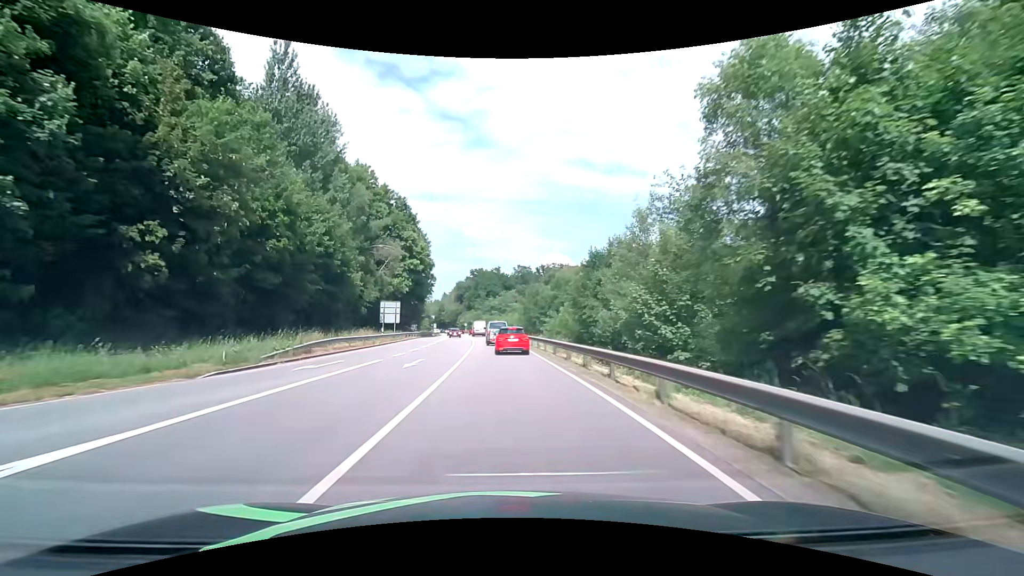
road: primary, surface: asphalt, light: Day
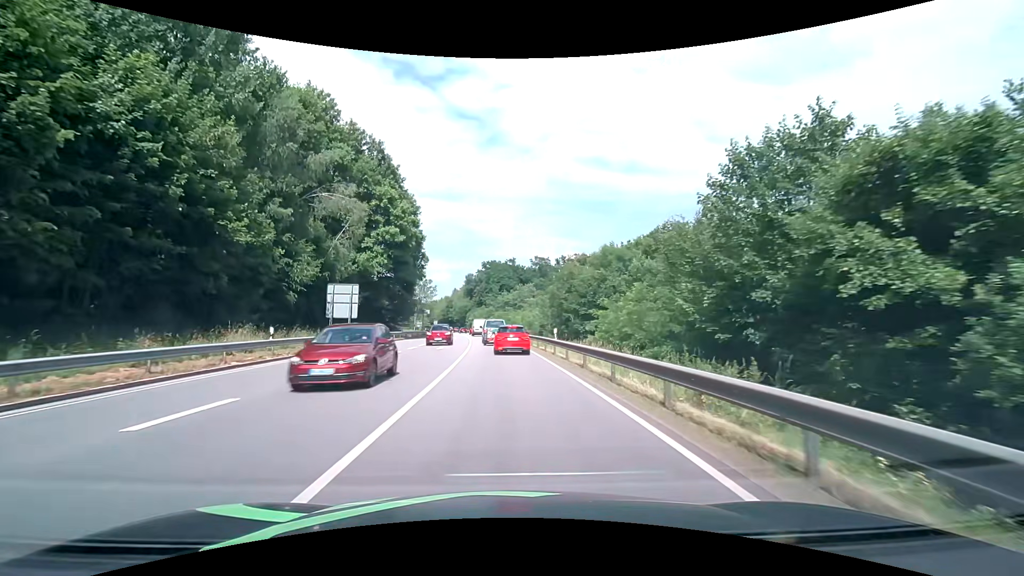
(-0.4, +24.4) m; -2°
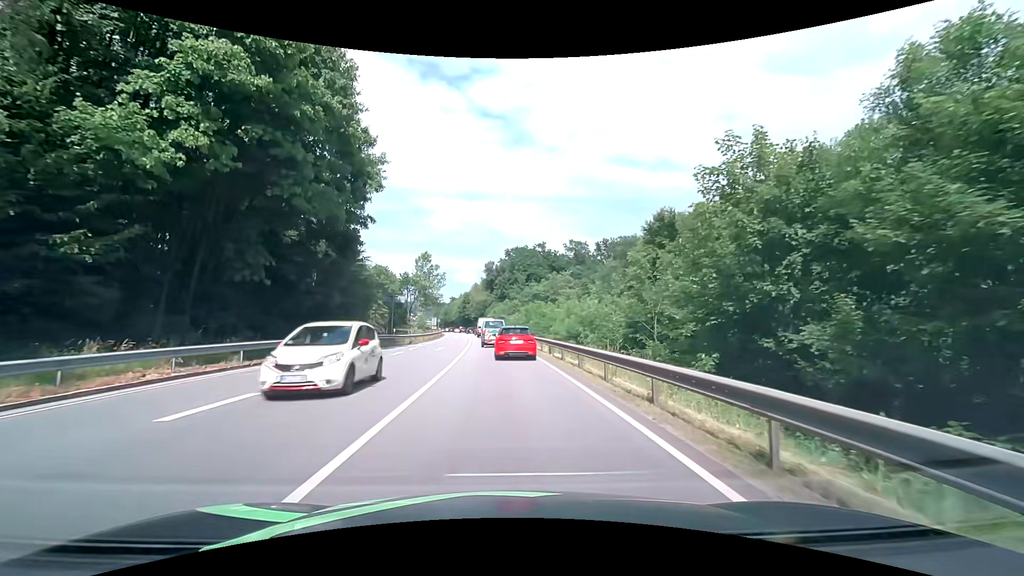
(-0.9, +35.0) m; -3°
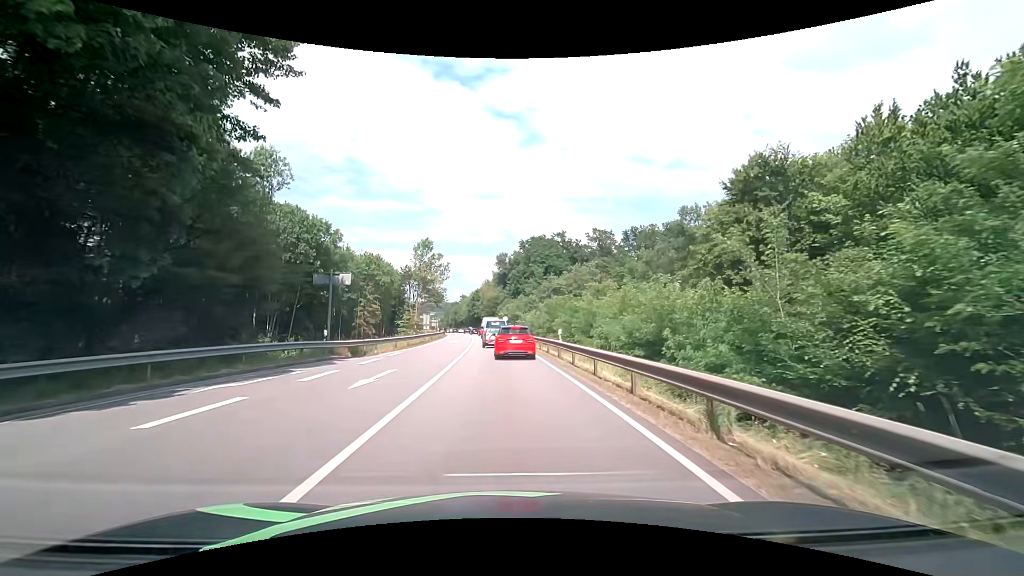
(-0.3, +18.6) m; -1°
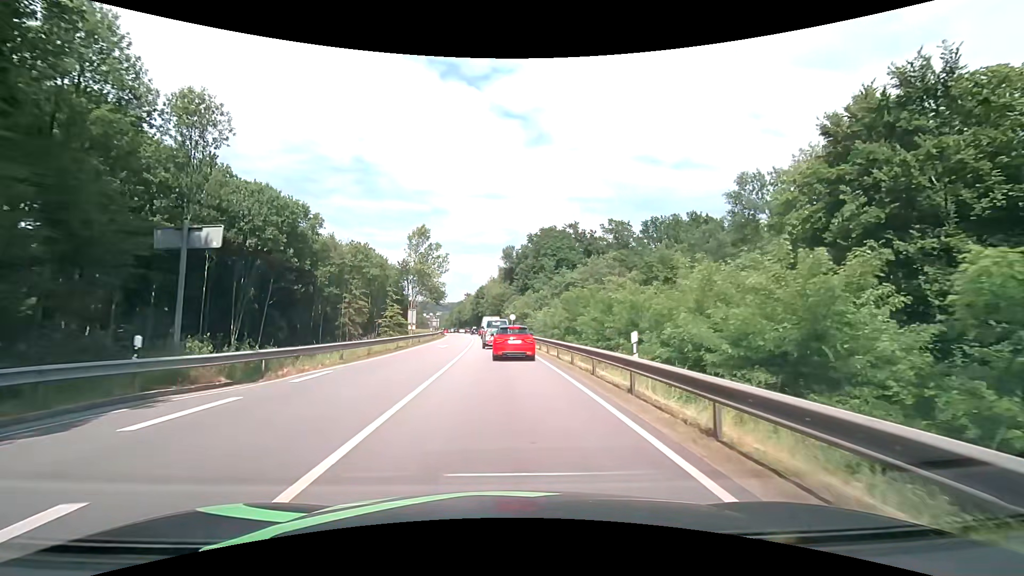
(-0.1, +12.1) m; -1°
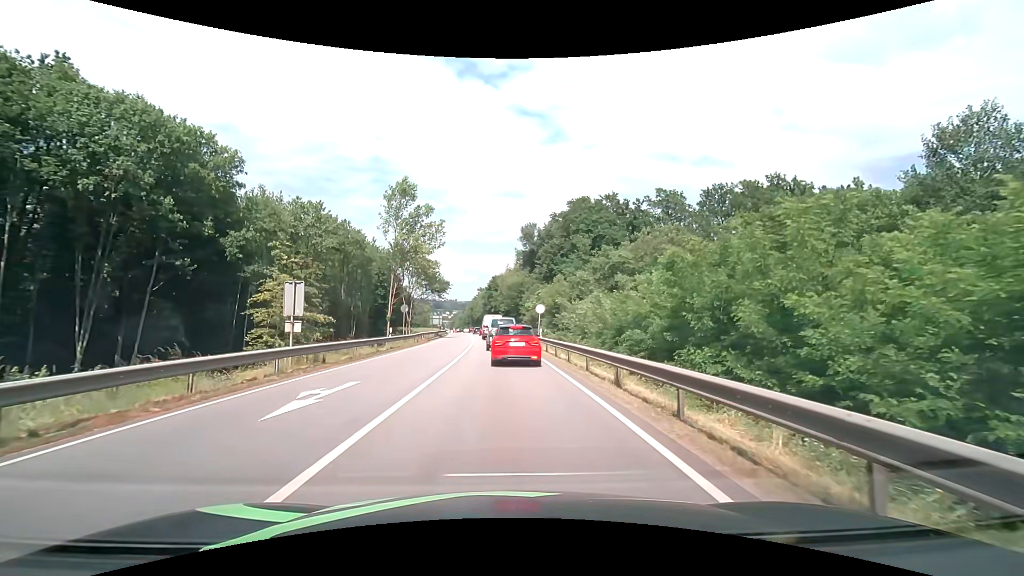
(-0.5, +26.5) m; -2°
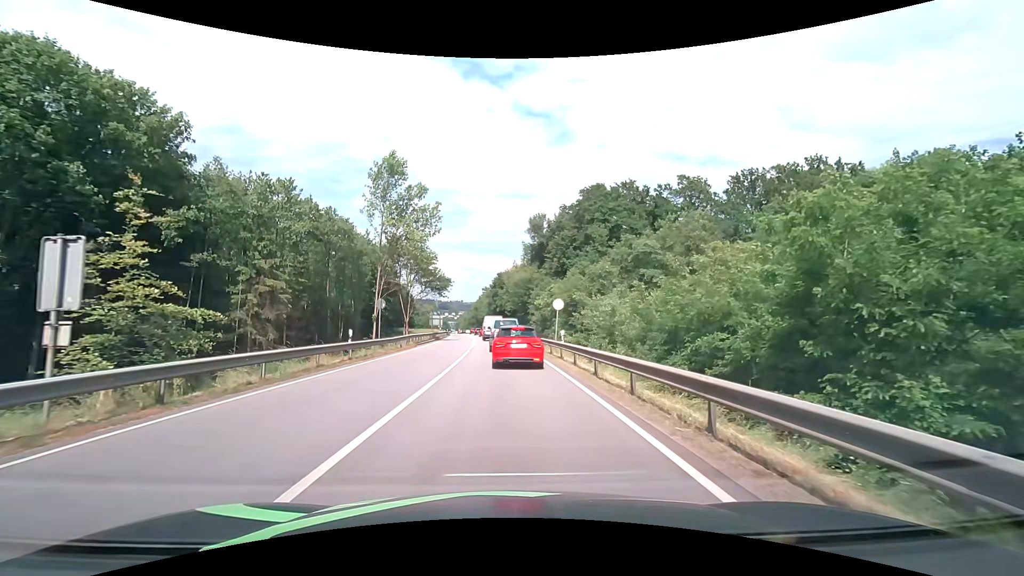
(0.0, +9.0) m; 0°
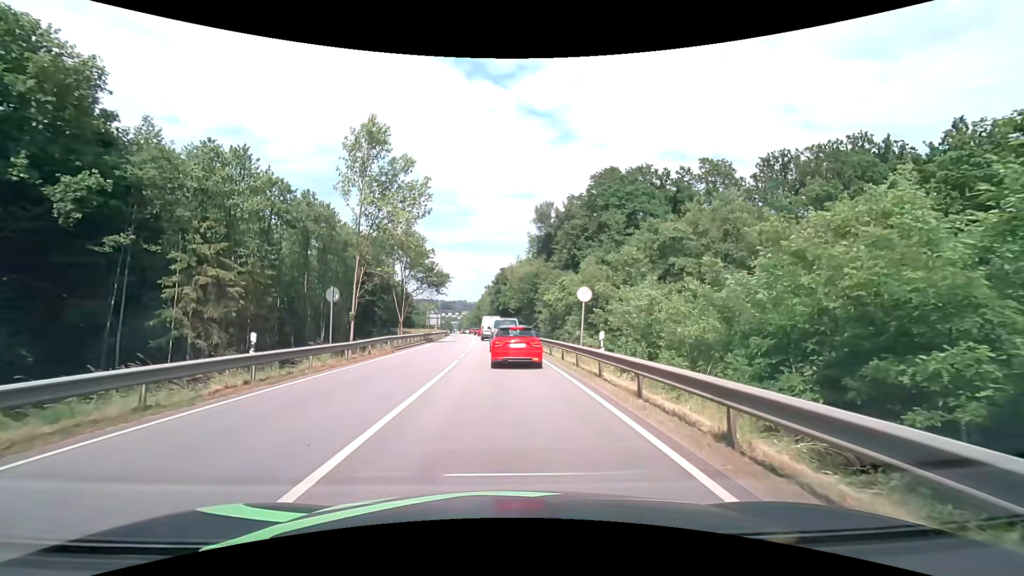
(0.0, +8.5) m; 0°
(0, +10) (0, +20) (0, +30) (-1, +40) (-1, +50) (-2, +60) (-3, +70) (-4, +80) (-5, +90) (-5, +100) m
